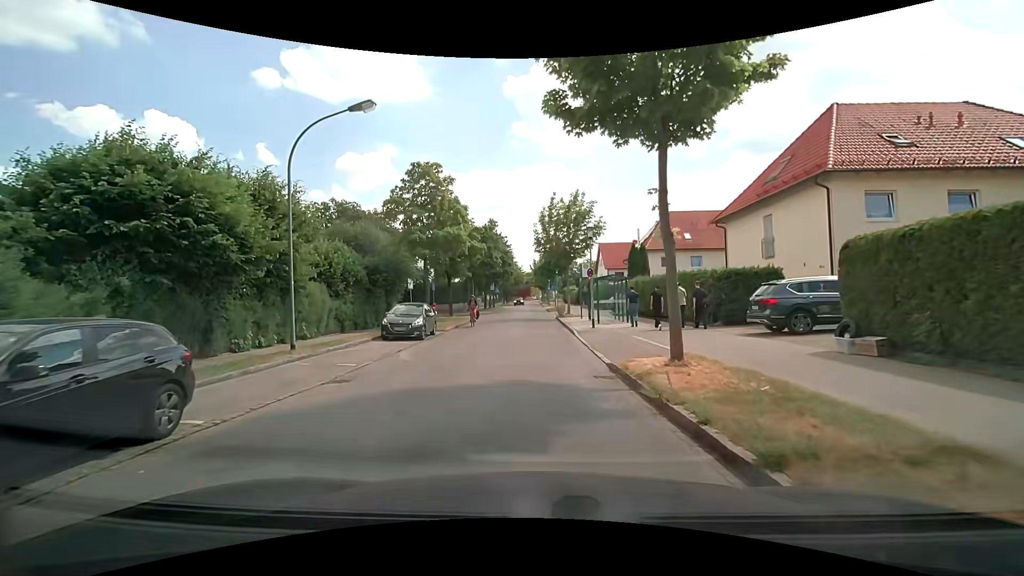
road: residential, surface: asphalt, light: Day
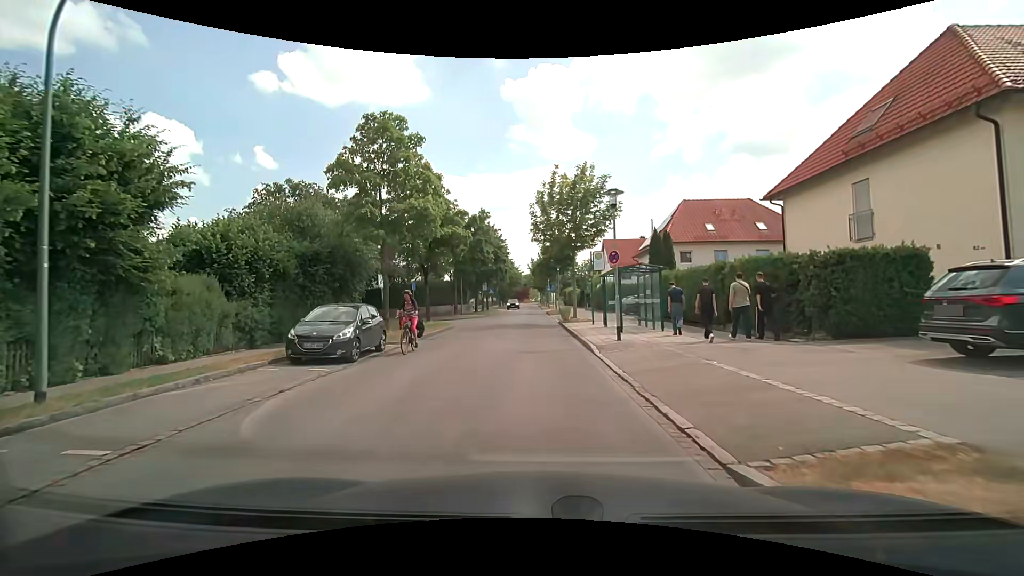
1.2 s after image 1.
(-0.1, +7.5) m; -1°
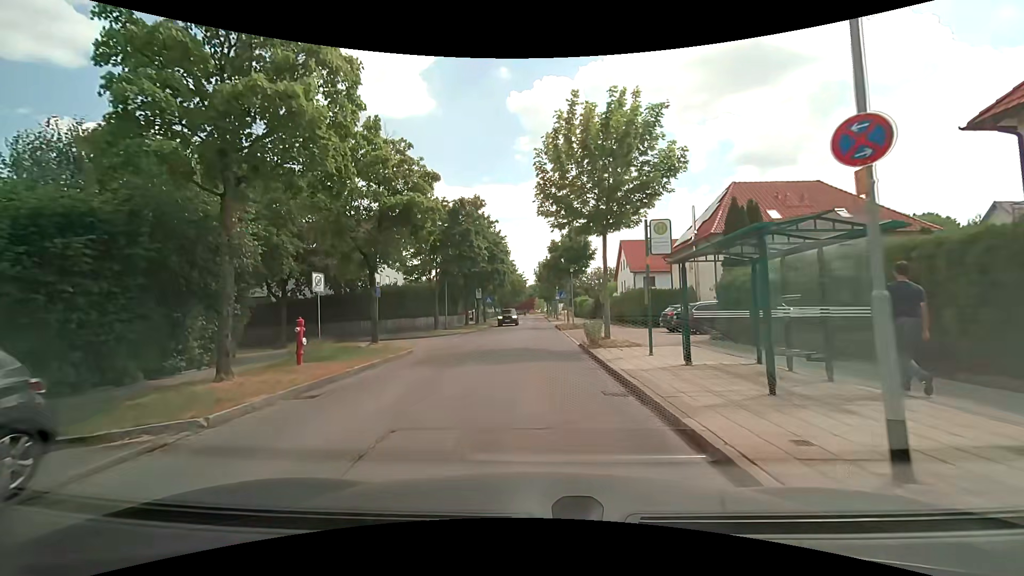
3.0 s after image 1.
(0.0, +11.2) m; 0°
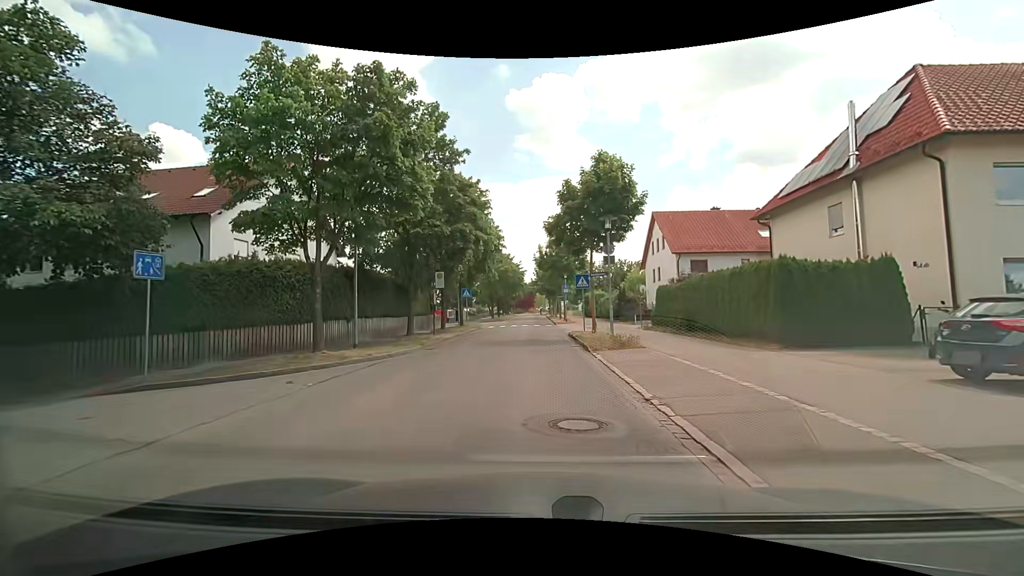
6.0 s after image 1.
(-0.1, +18.7) m; -1°
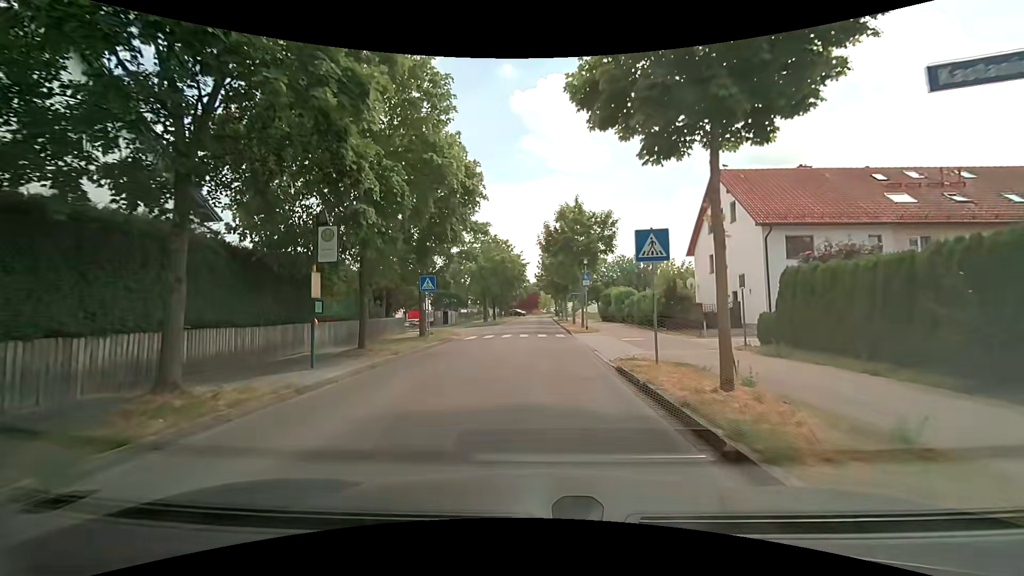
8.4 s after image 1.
(+0.1, +15.4) m; 0°
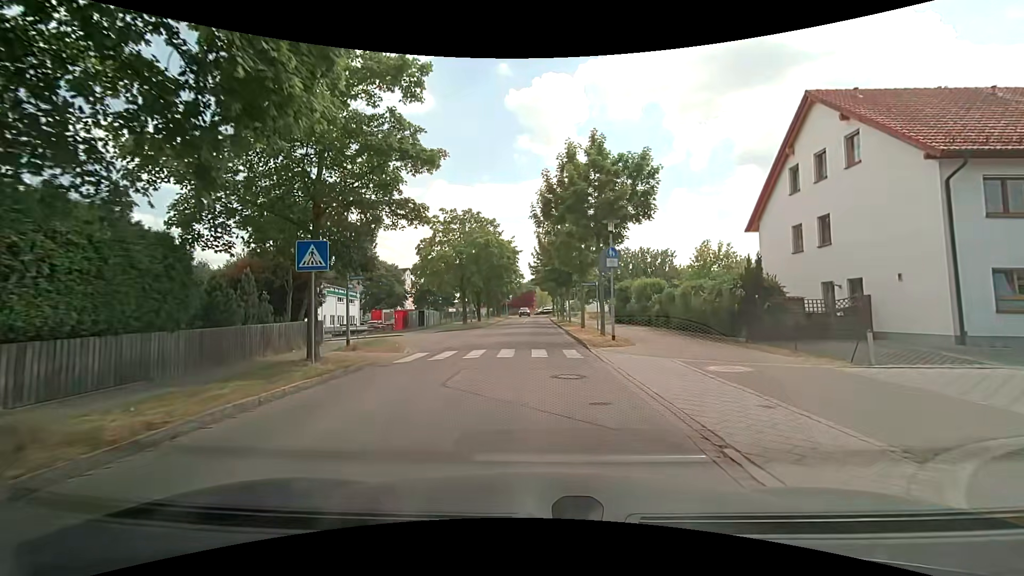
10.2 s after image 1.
(+0.1, +12.2) m; +1°
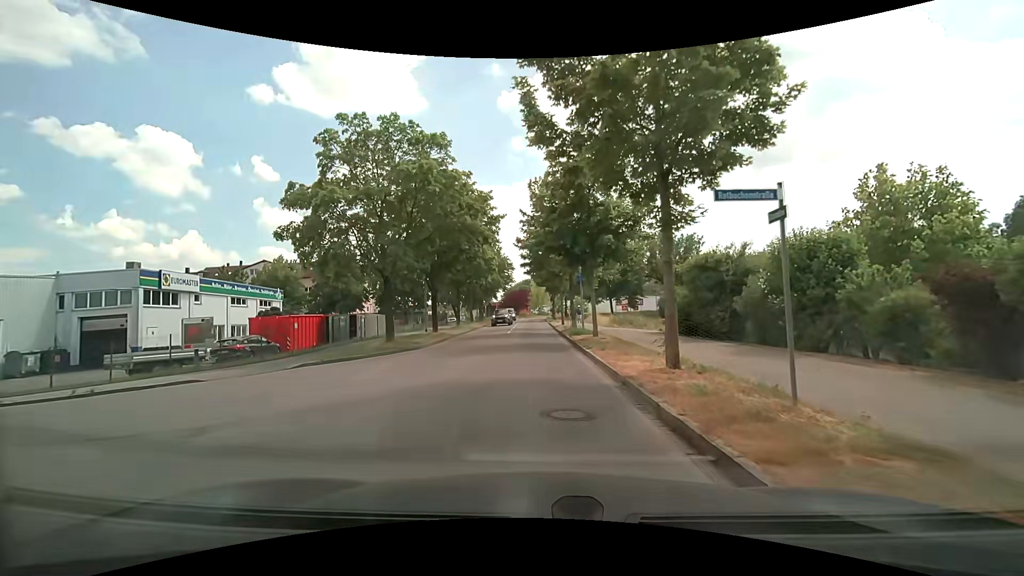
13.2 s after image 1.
(0.0, +20.8) m; +1°
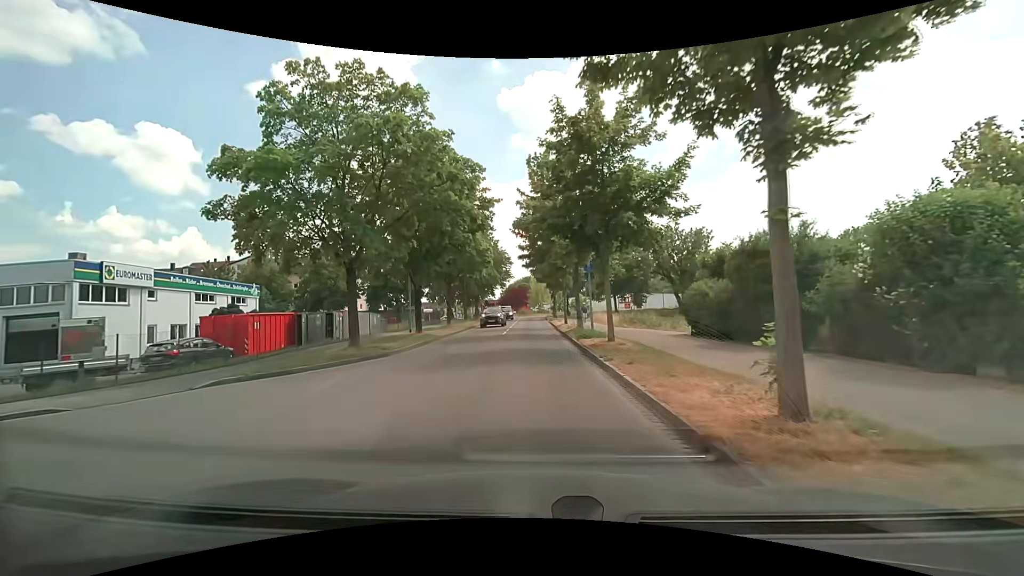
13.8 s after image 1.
(-0.1, +4.4) m; -1°
(0, +10) (0, +20) (0, +30) (0, +40) (0, +50) (0, +60) (0, +70) (+3, +79) (+11, +86) (+18, +92) m
